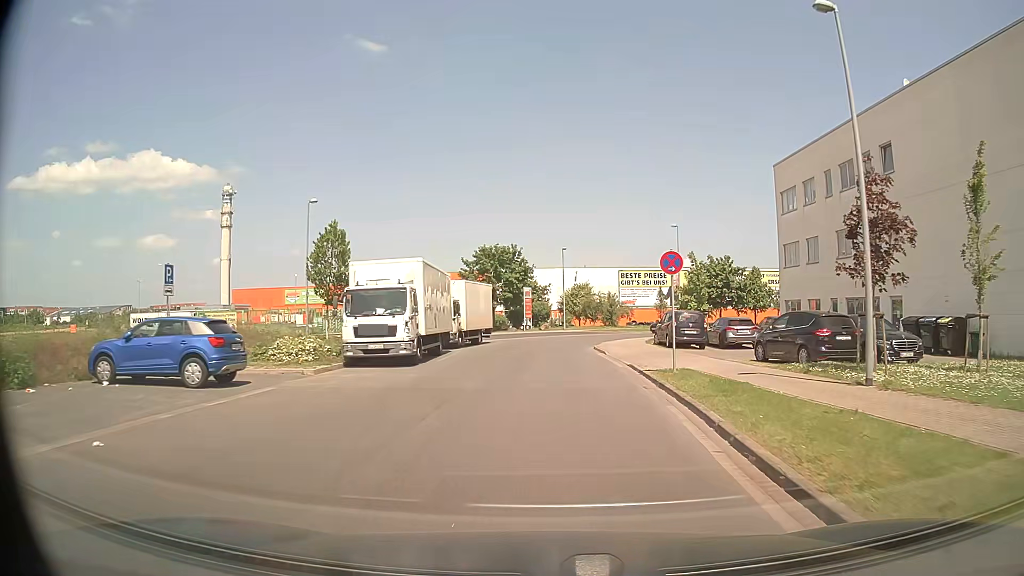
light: Day
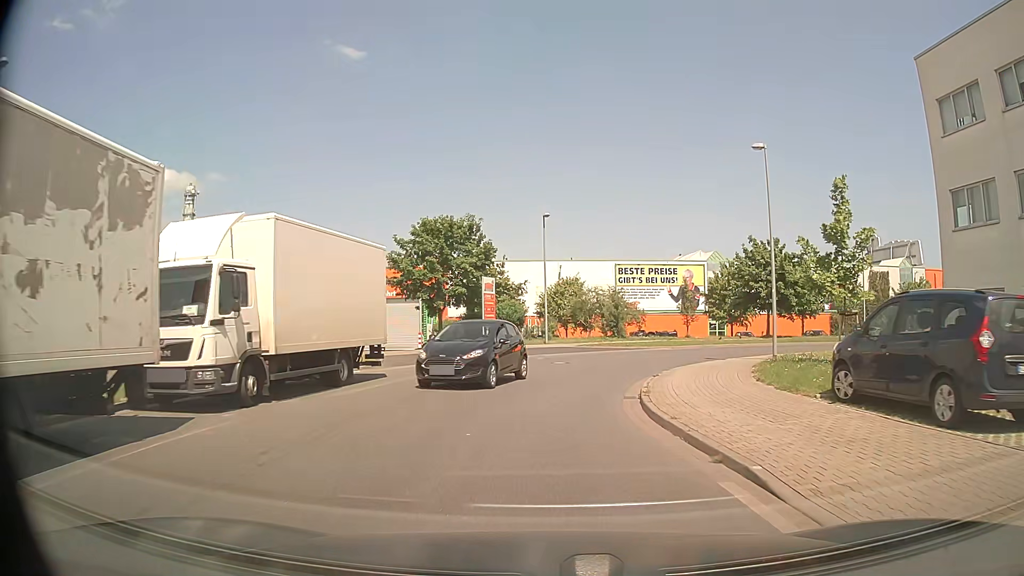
(+0.5, +22.6) m; +2°
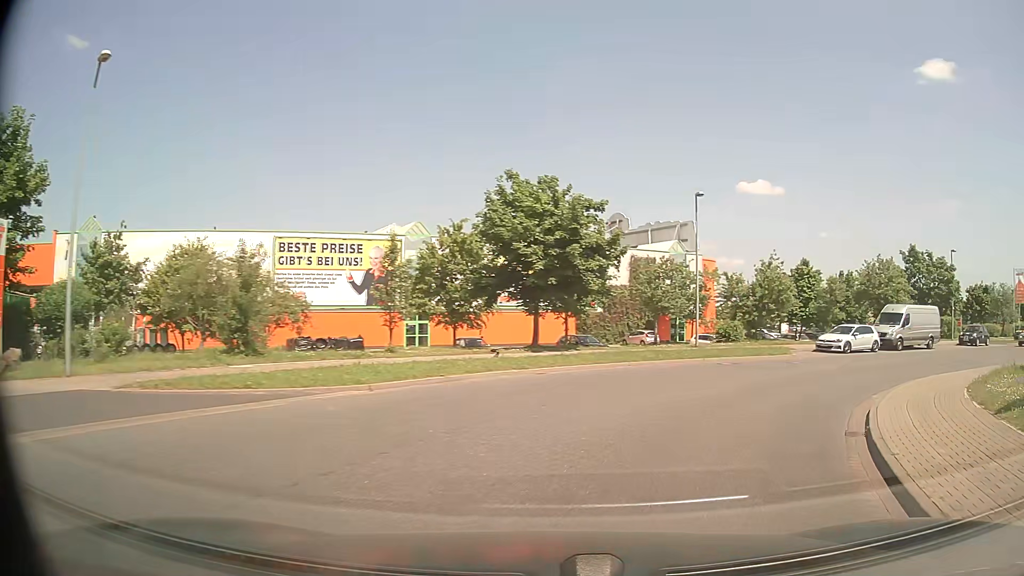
(+2.8, +23.8) m; +25°
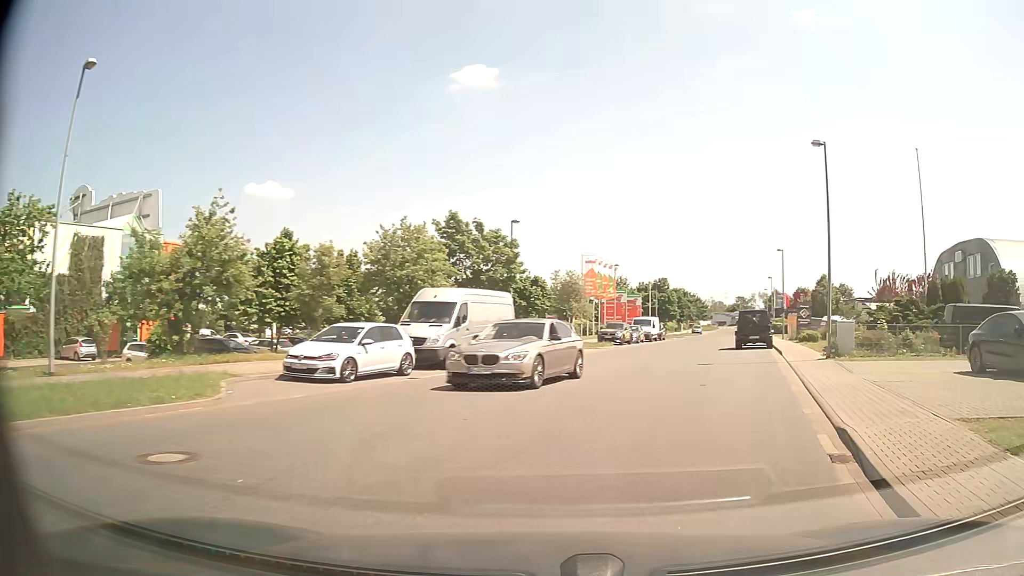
(+6.7, +16.2) m; +43°
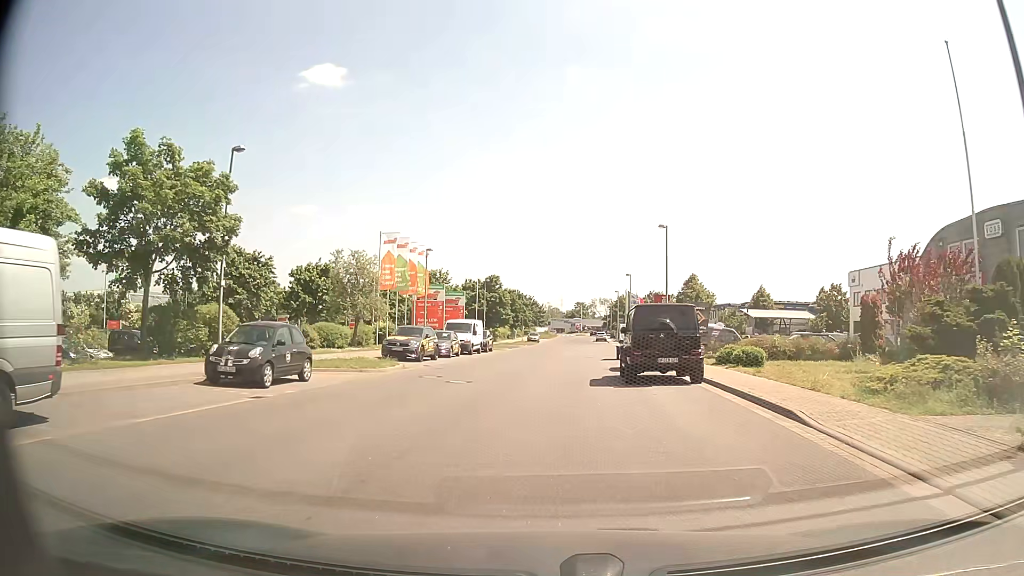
(+3.5, +17.6) m; +16°
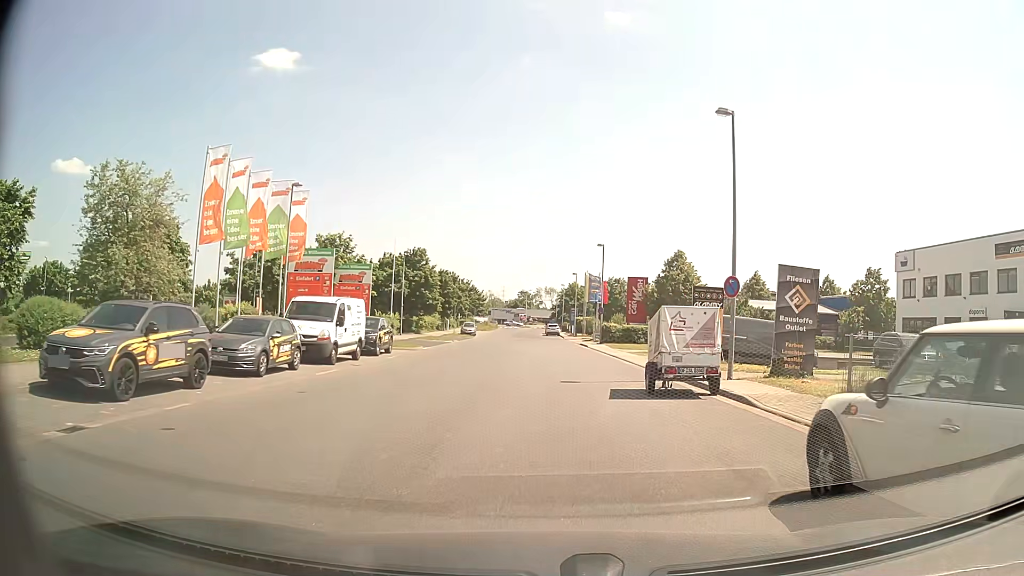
(0.0, +20.7) m; +4°
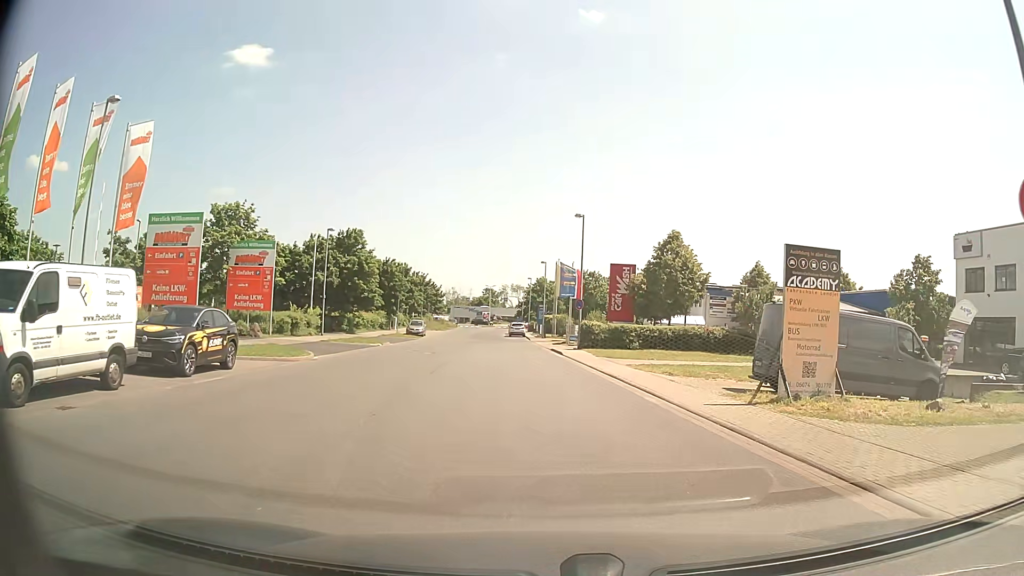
(+0.6, +13.4) m; +4°
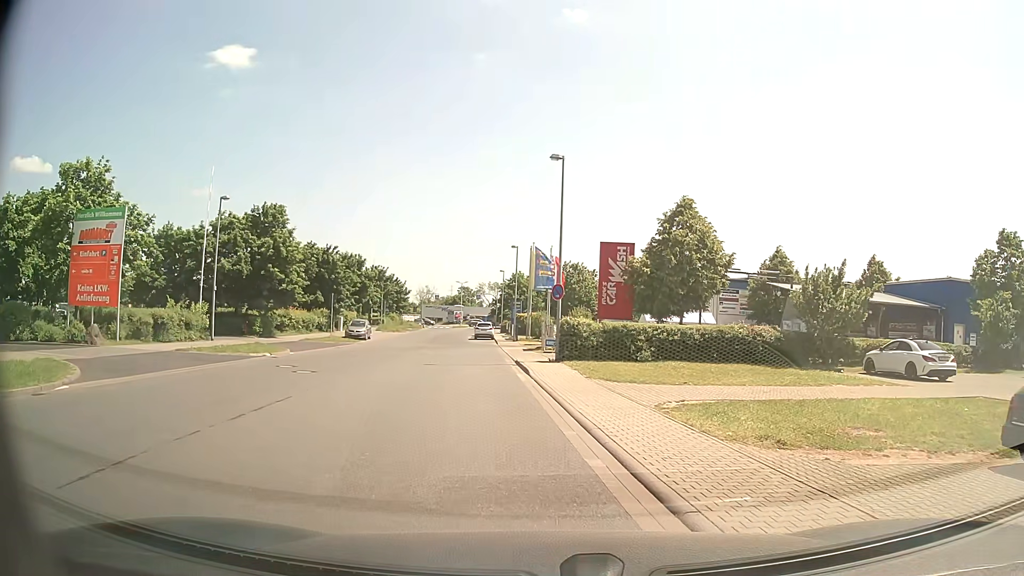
(+0.7, +13.3) m; +1°
